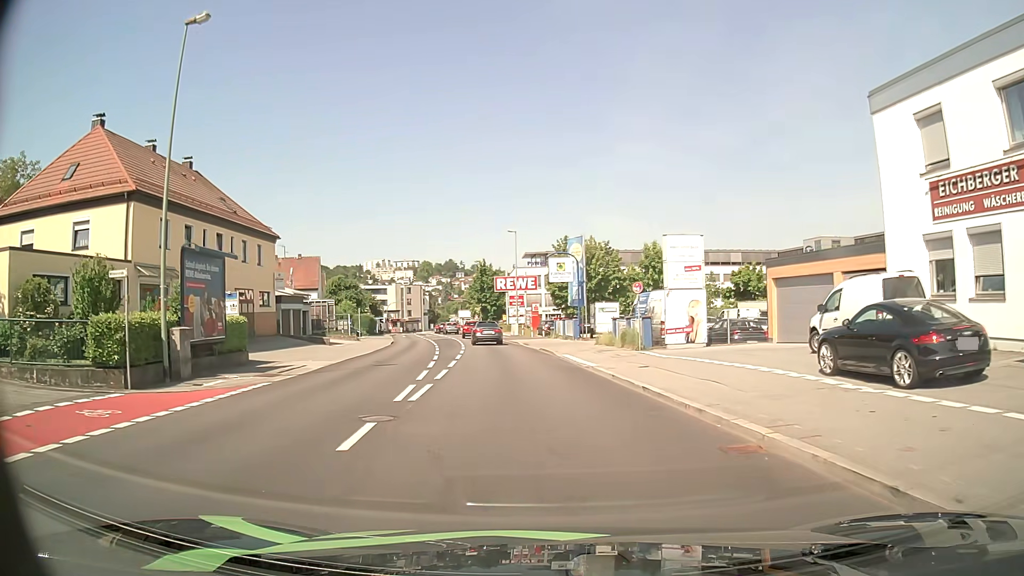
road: tertiary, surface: asphalt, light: Day
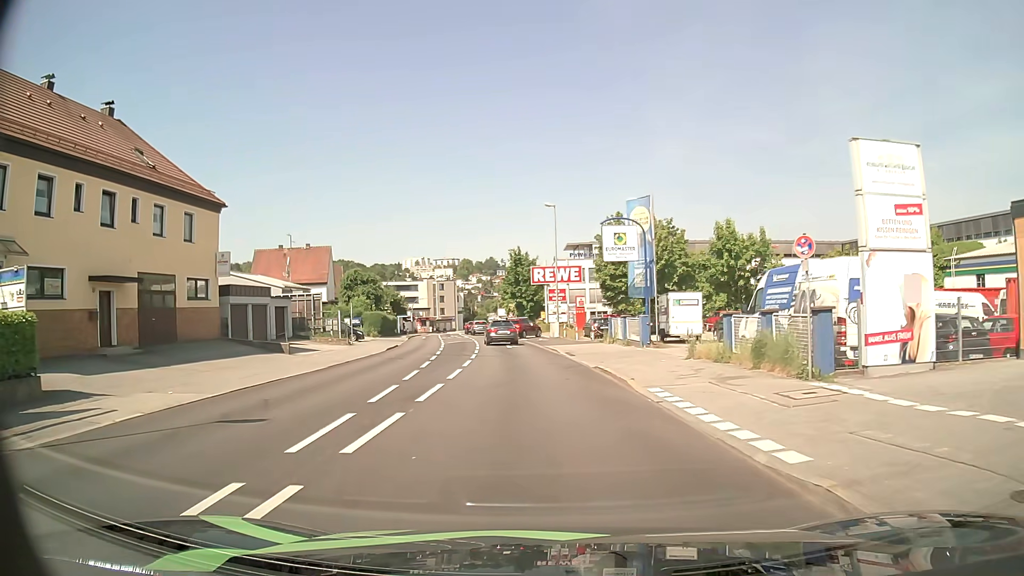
(-0.5, +13.8) m; -4°
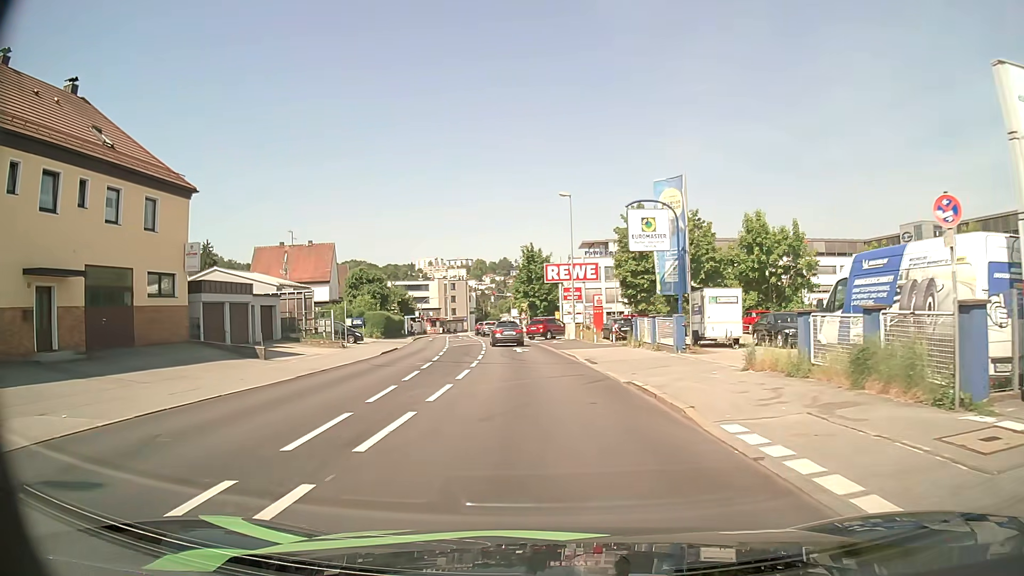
(0.0, +4.5) m; 0°
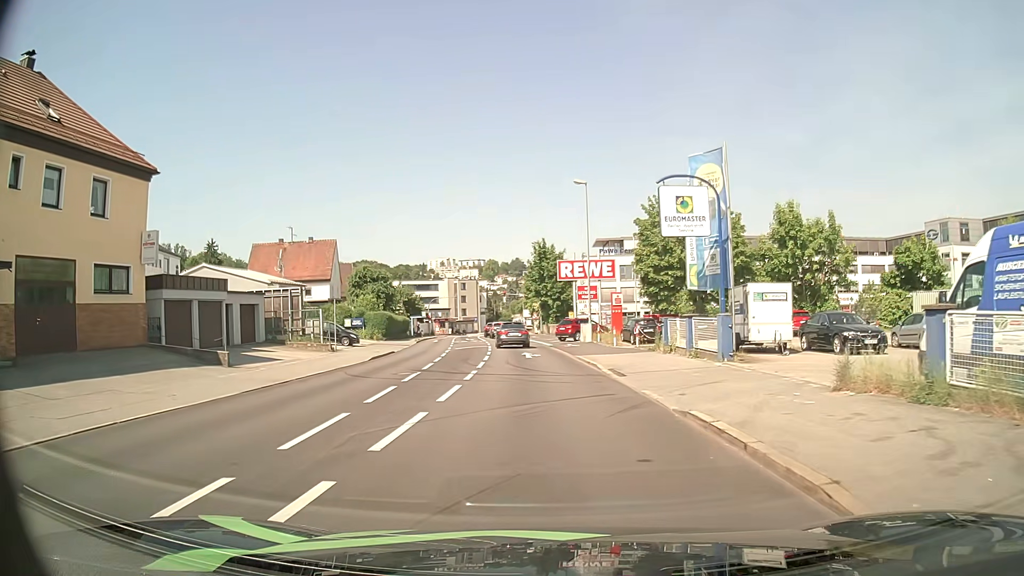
(-0.1, +4.5) m; -2°
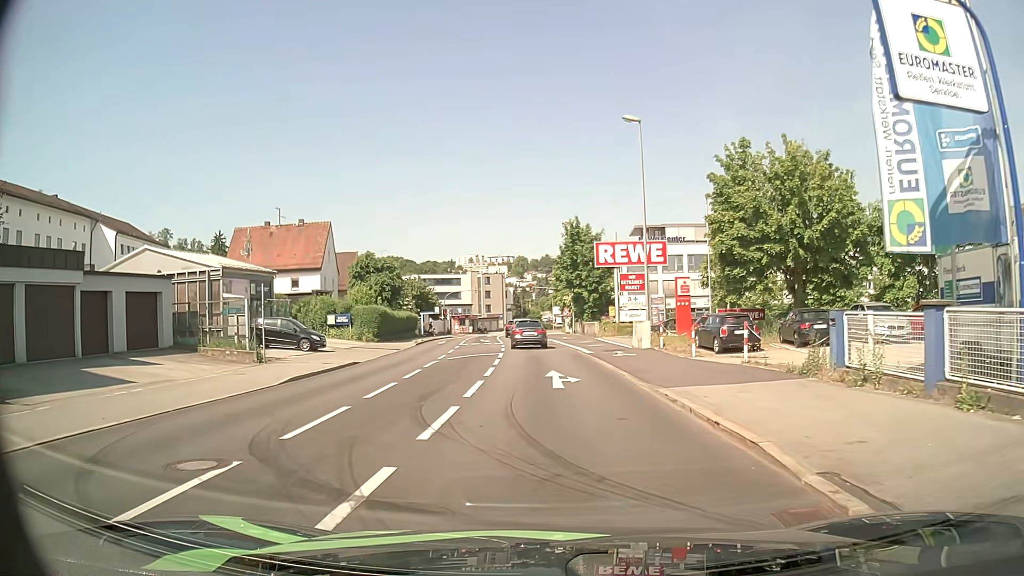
(-0.3, +13.1) m; -3°
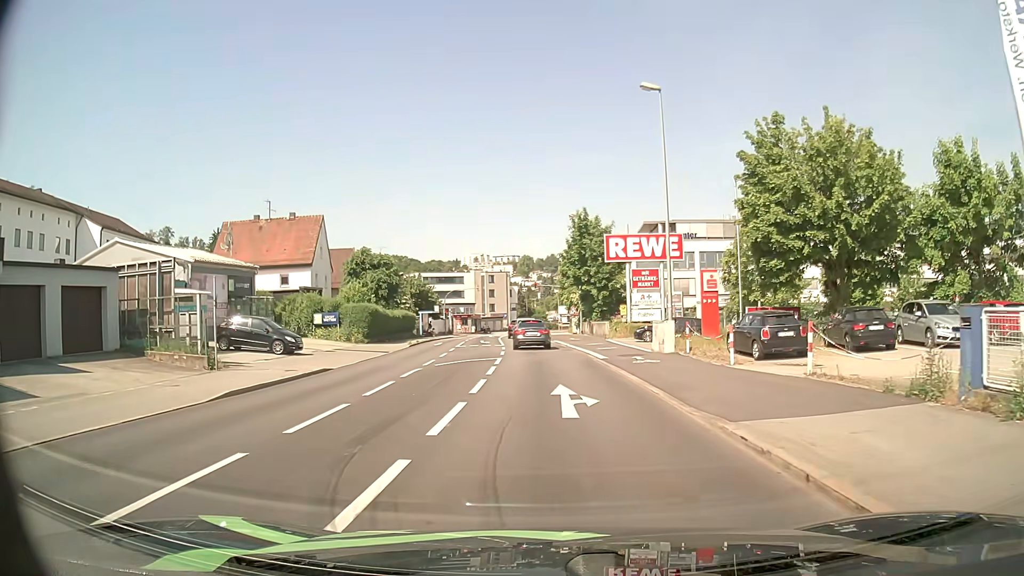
(0.0, +4.2) m; 0°
(0, +10) (0, +20) (-1, +30) (-1, +40) (-2, +50) (-3, +60) (-4, +70) (-4, +80) (-5, +90) (-5, +100) m
